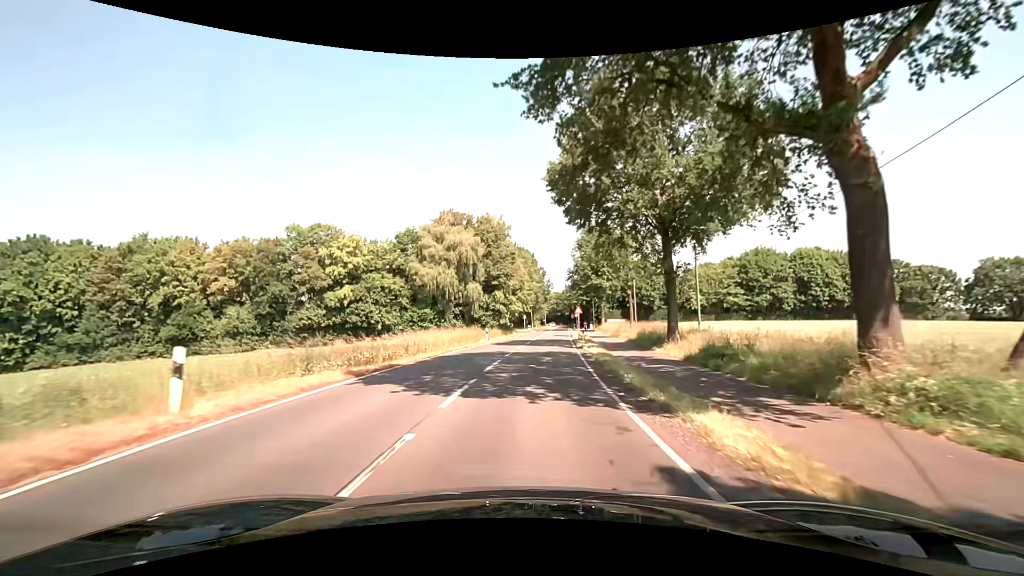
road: secondary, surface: asphalt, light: Day
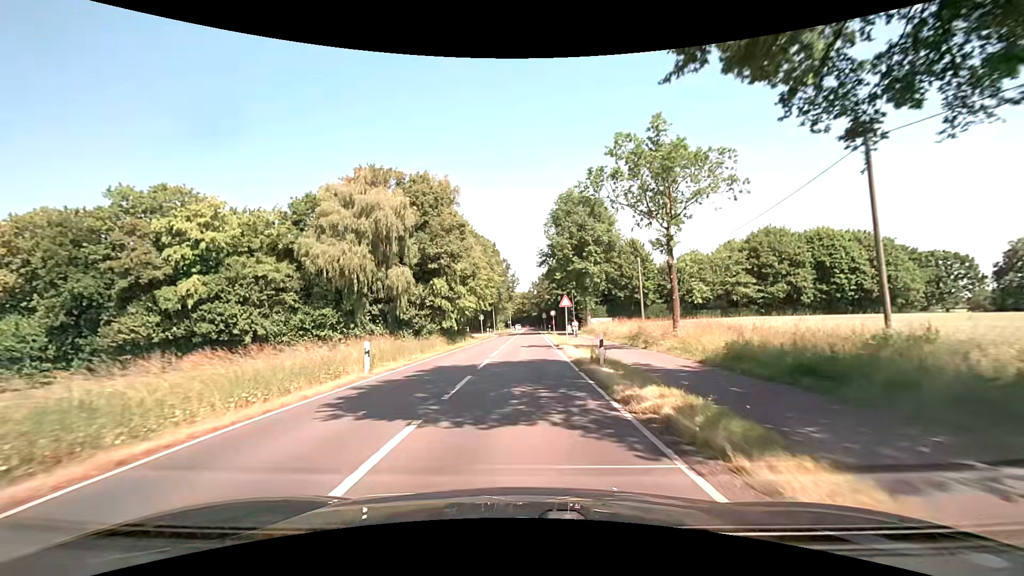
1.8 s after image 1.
(+1.0, +23.1) m; +4°
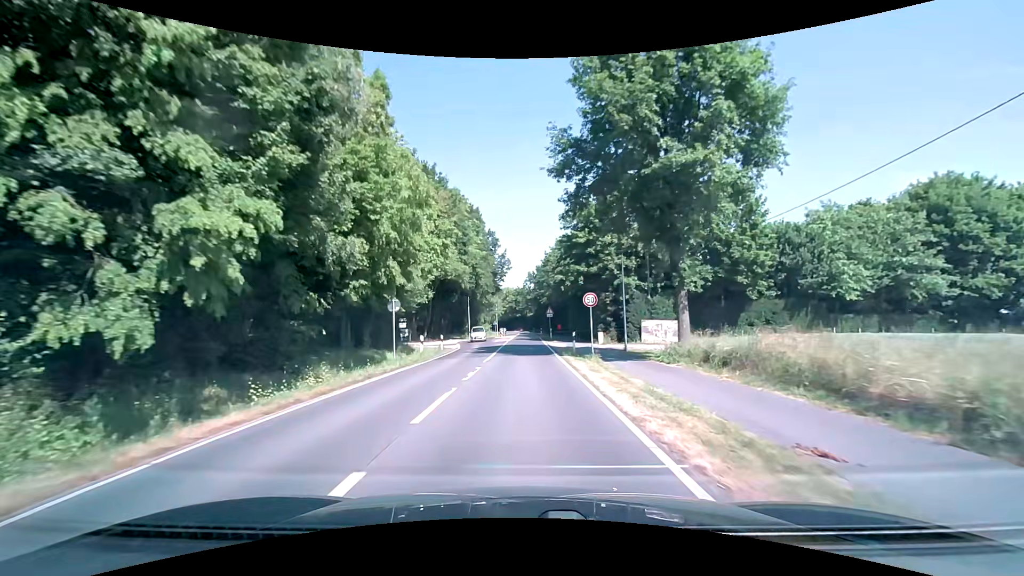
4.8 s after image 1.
(+0.3, +38.5) m; 0°
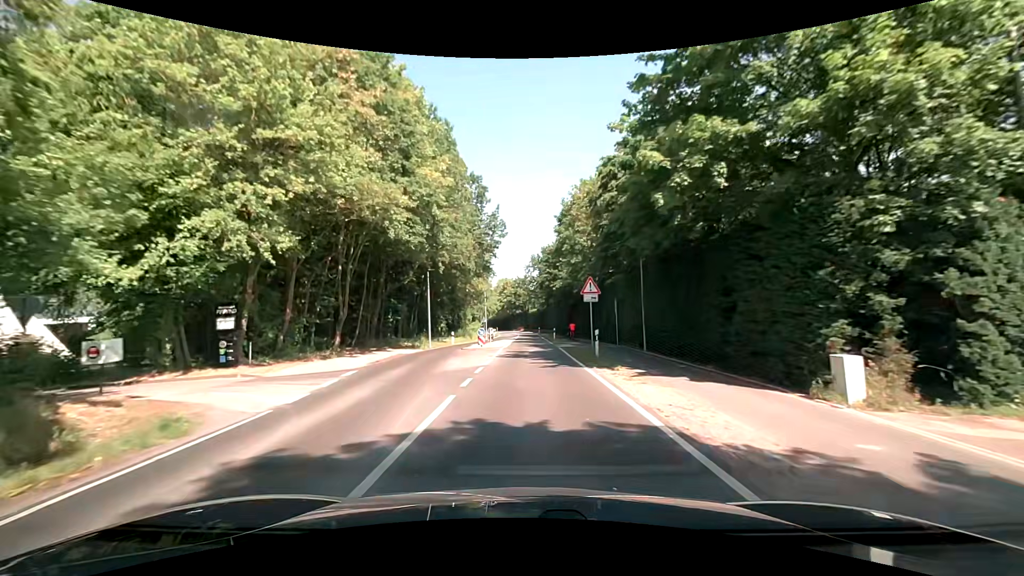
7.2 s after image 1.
(0.0, +30.7) m; 0°
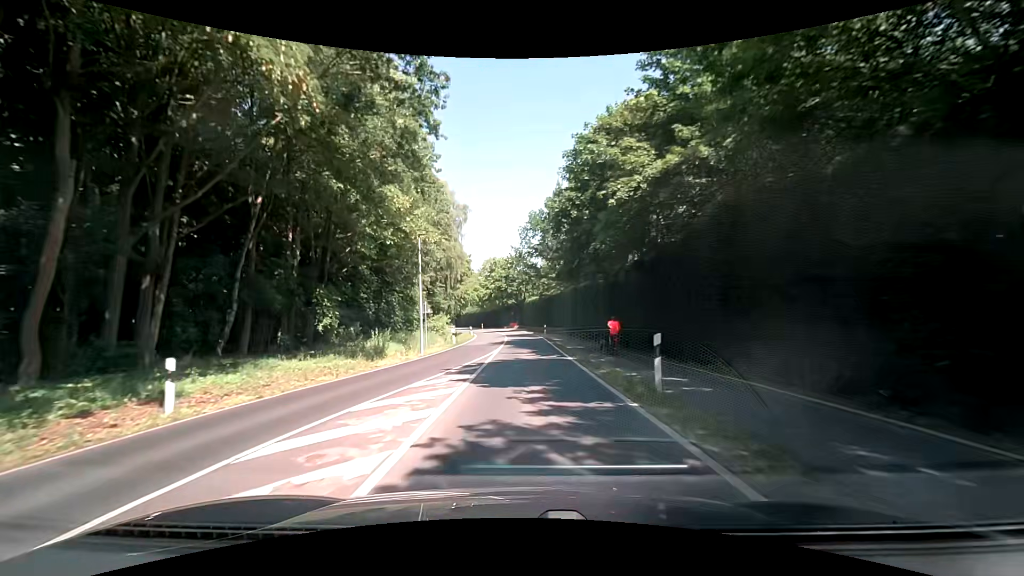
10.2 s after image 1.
(+0.1, +38.3) m; 0°
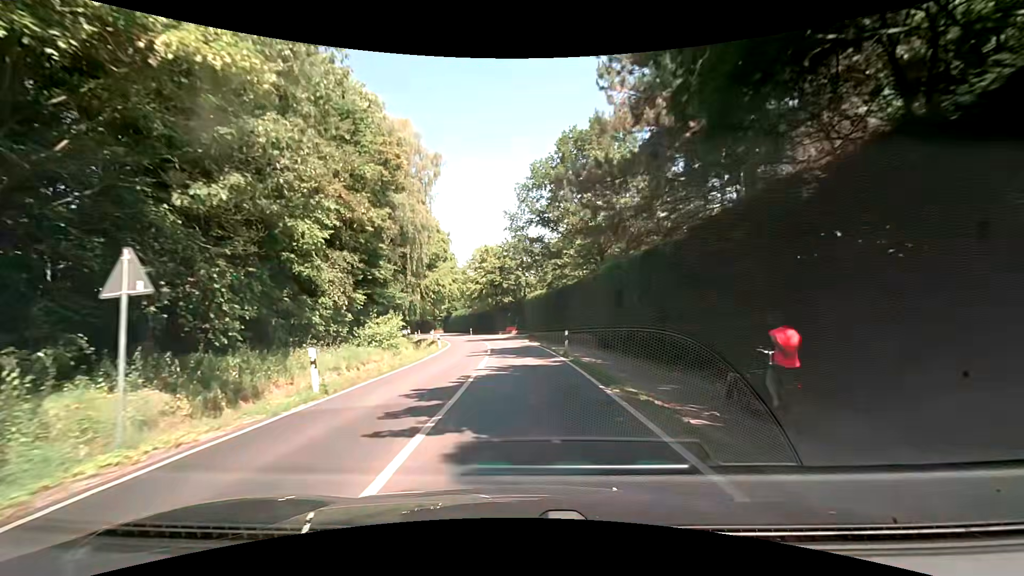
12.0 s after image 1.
(0.0, +23.0) m; 0°
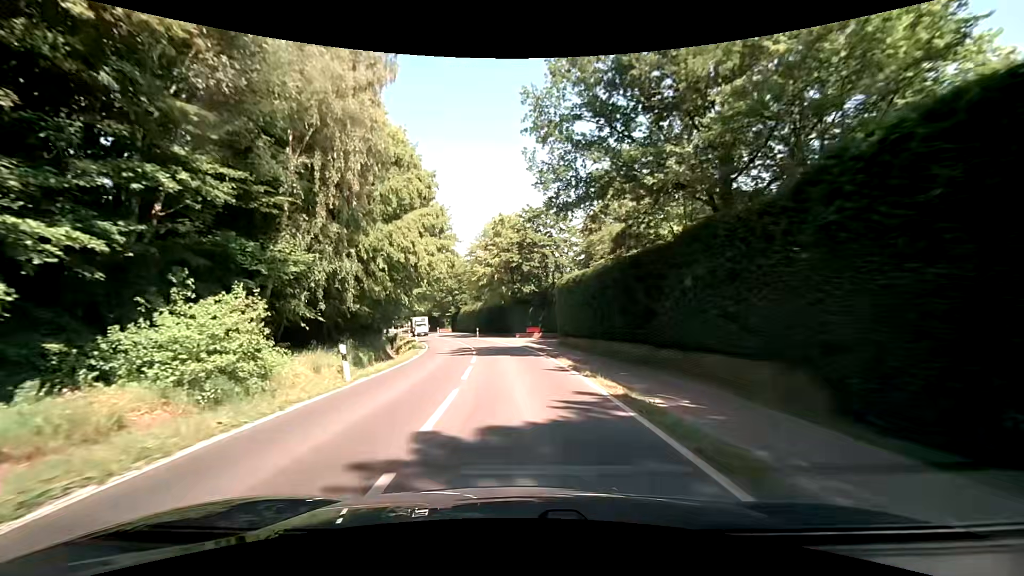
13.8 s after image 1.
(-0.3, +22.8) m; -2°
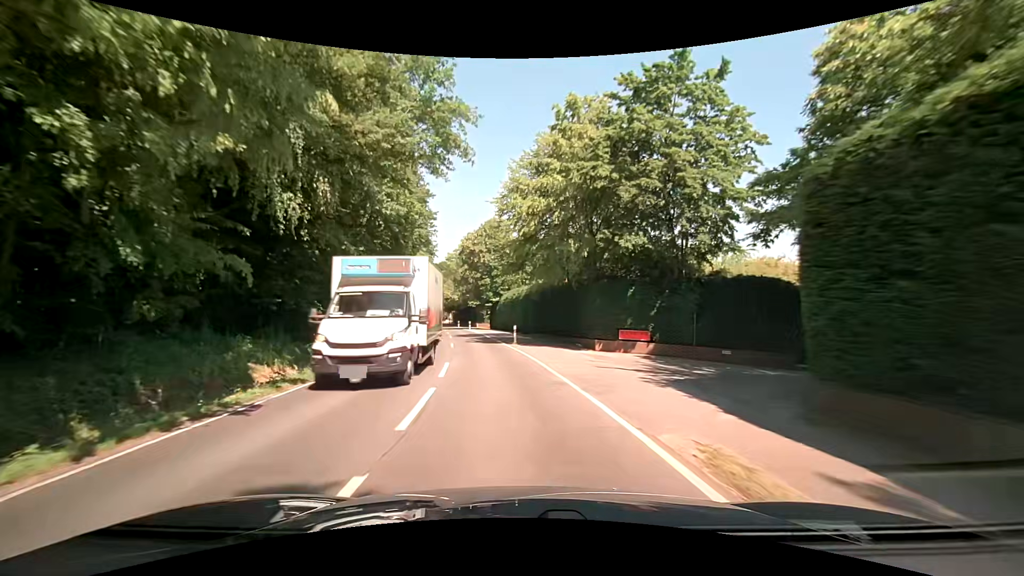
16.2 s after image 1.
(-1.5, +30.3) m; -6°
(0, +10) (-1, +20) (-3, +30) (-4, +40) (-6, +50) (-8, +59) (-10, +69) (-12, +79) (-14, +89) (-16, +99) m
